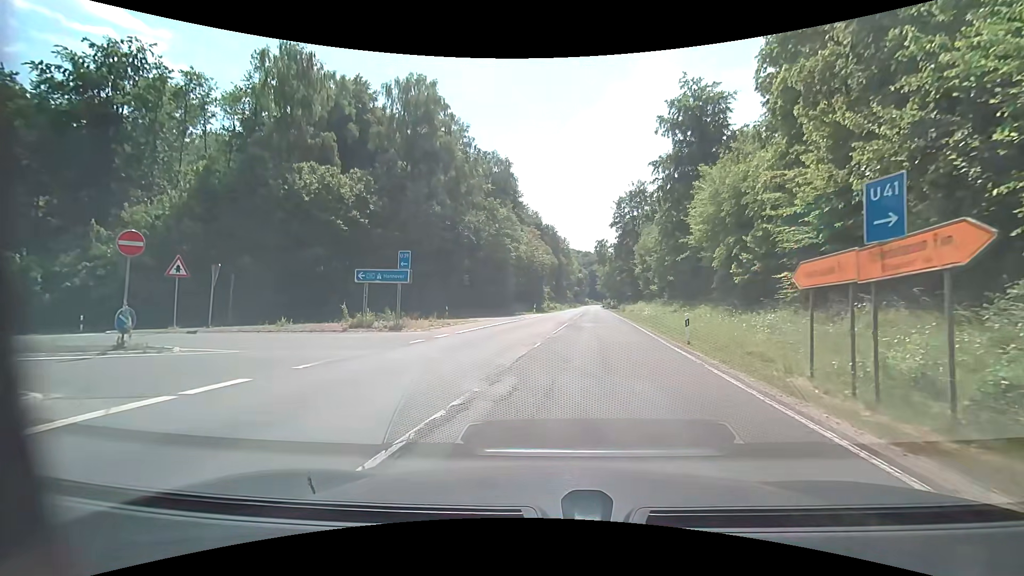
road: secondary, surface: asphalt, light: Day
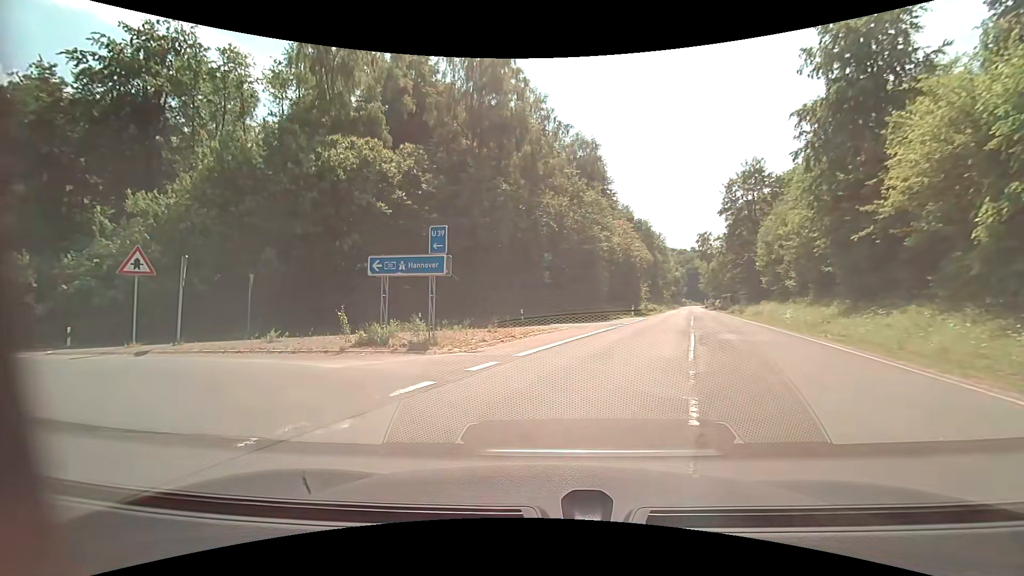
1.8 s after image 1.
(-0.5, +9.3) m; -9°
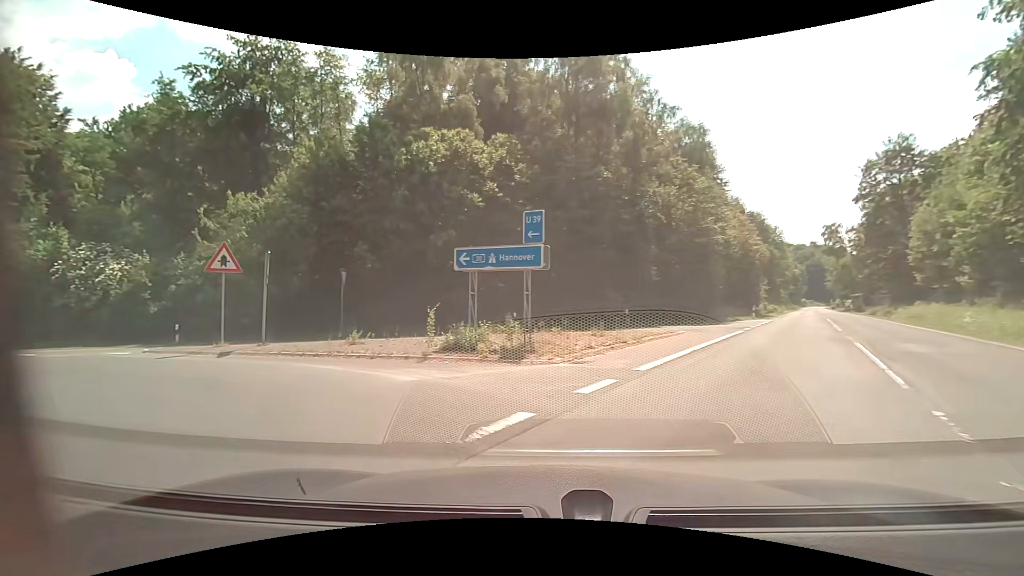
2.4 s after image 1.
(-0.2, +2.6) m; -11°
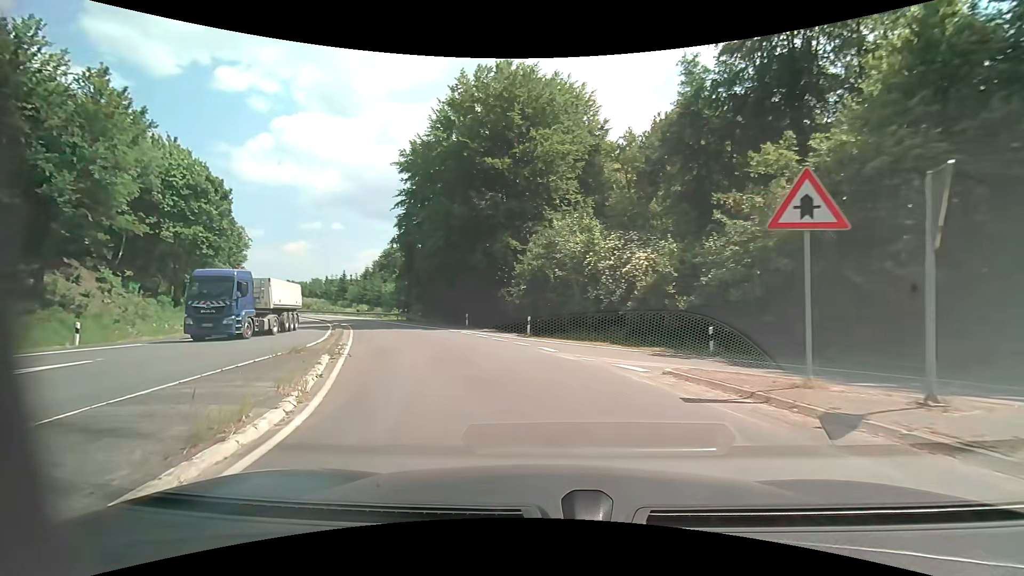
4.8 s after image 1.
(-5.3, +9.3) m; -55°
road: motorway_link
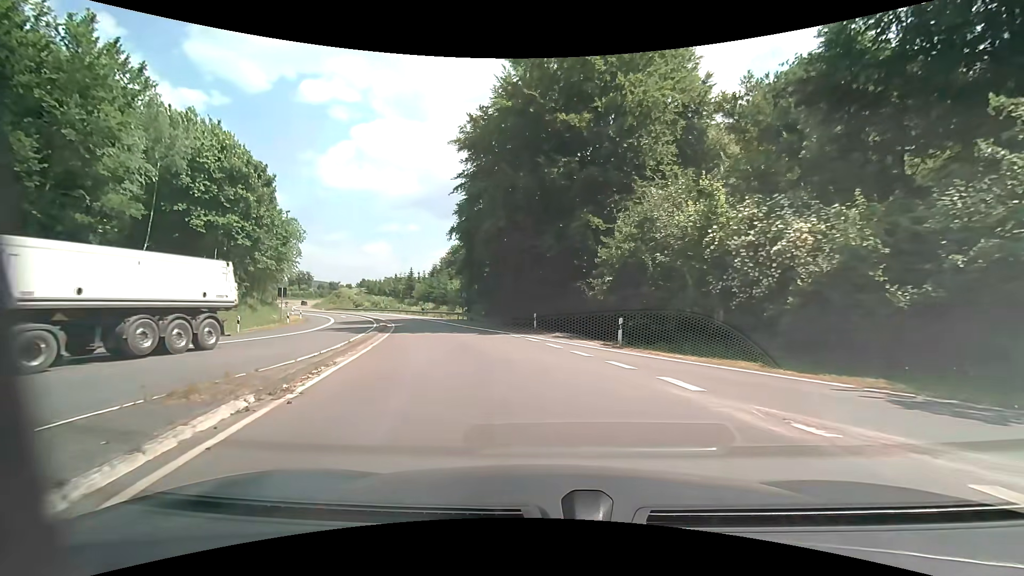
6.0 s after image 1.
(-0.7, +8.0) m; -8°
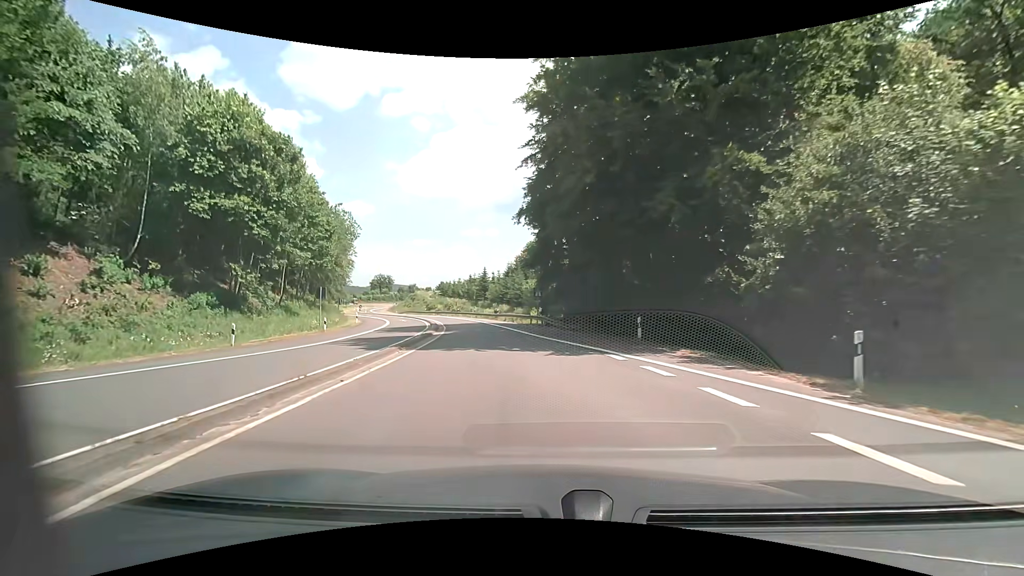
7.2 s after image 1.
(-0.7, +10.2) m; -9°
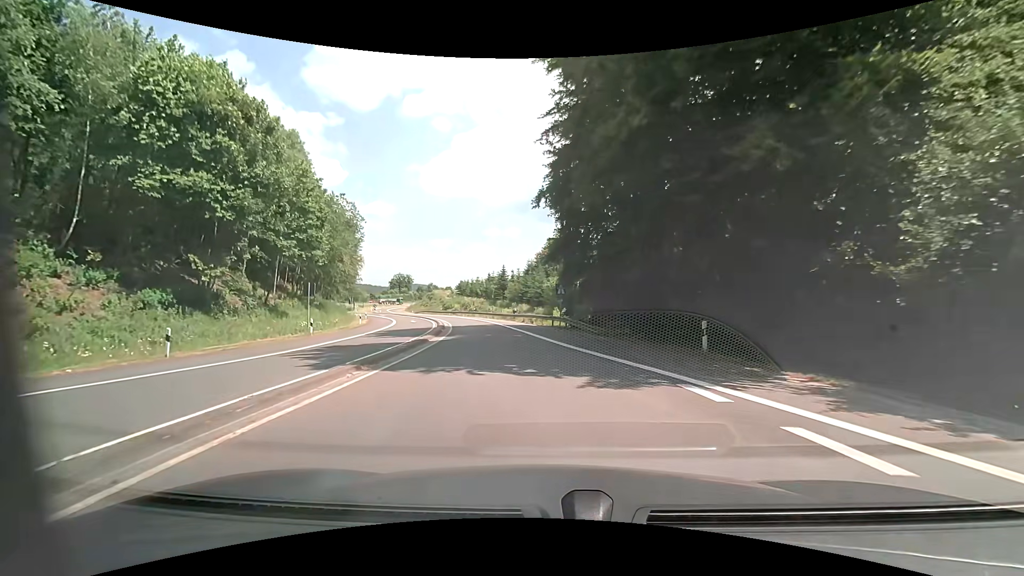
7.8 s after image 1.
(-0.1, +5.9) m; -2°
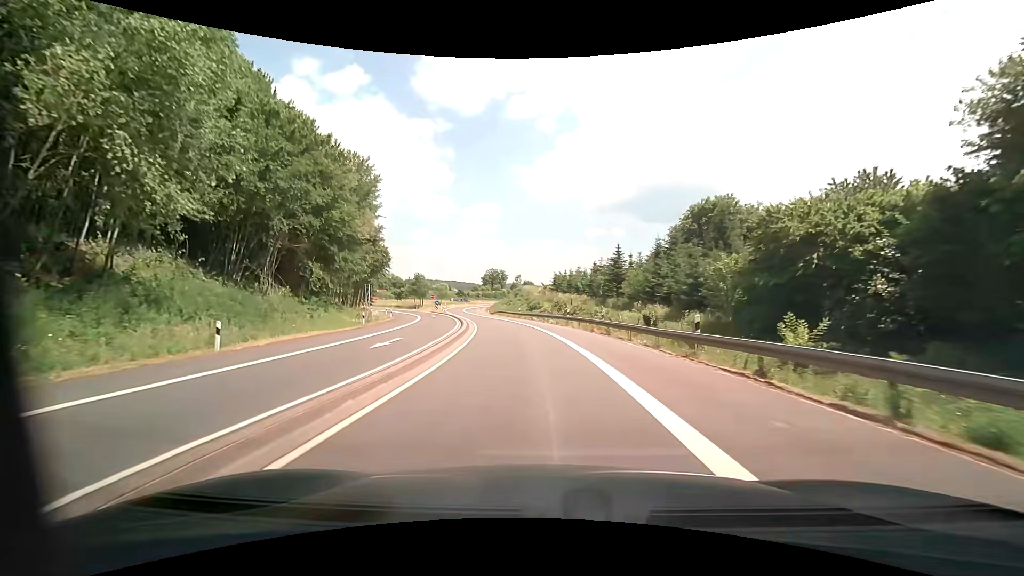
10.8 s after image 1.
(-4.1, +36.4) m; -11°
